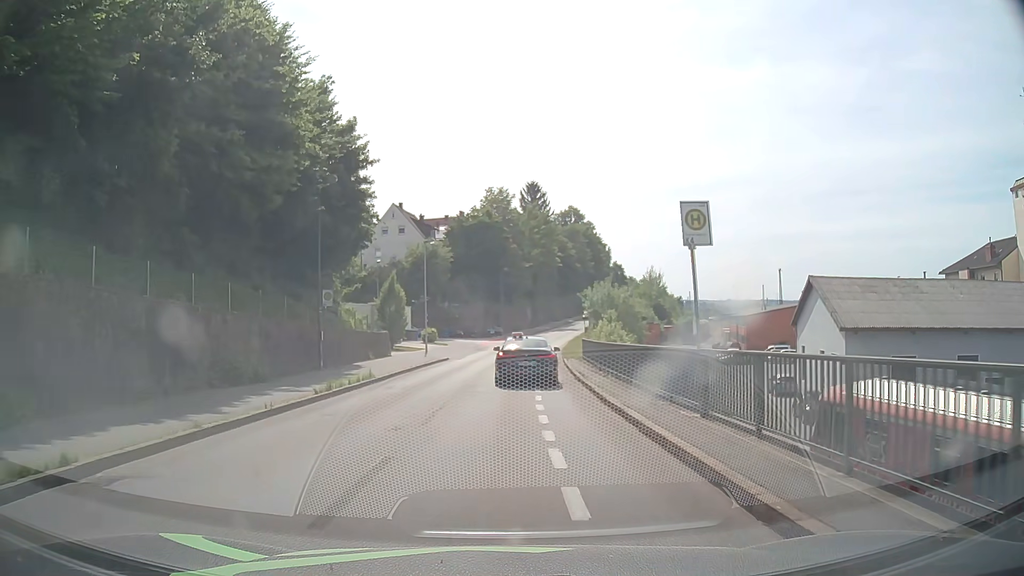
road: residential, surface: asphalt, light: Day
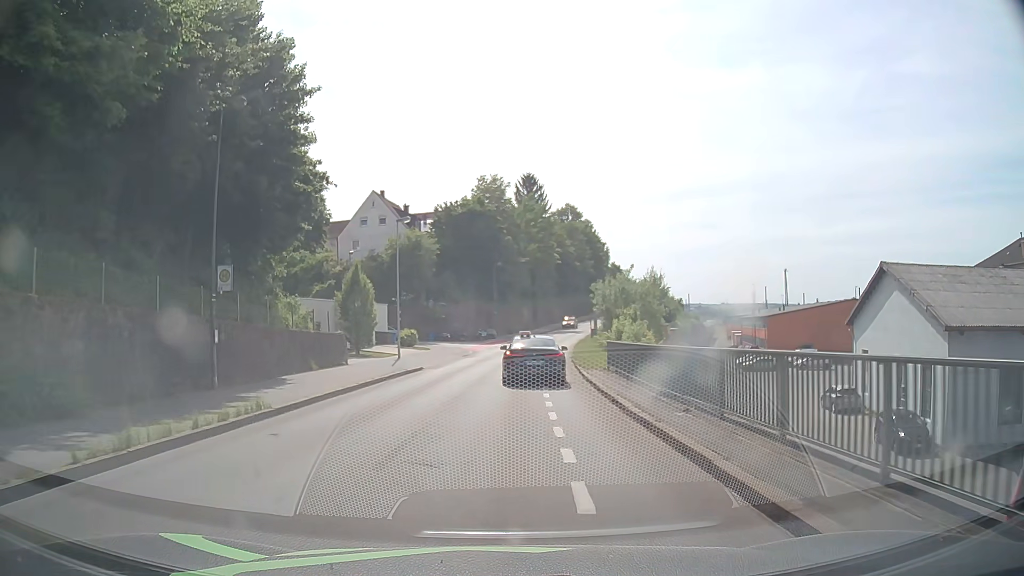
(0.0, +9.9) m; 0°
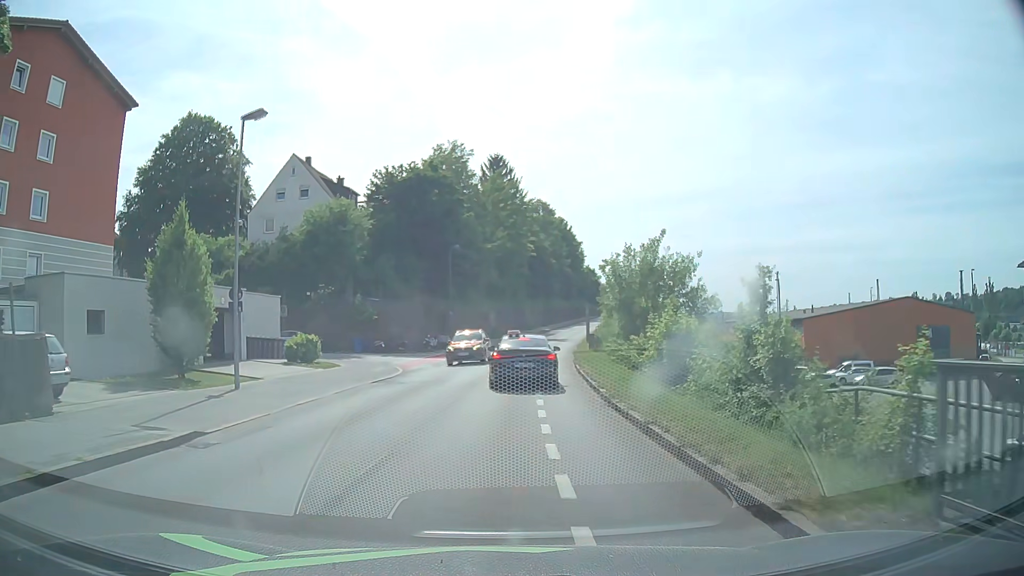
(+0.5, +19.7) m; +3°
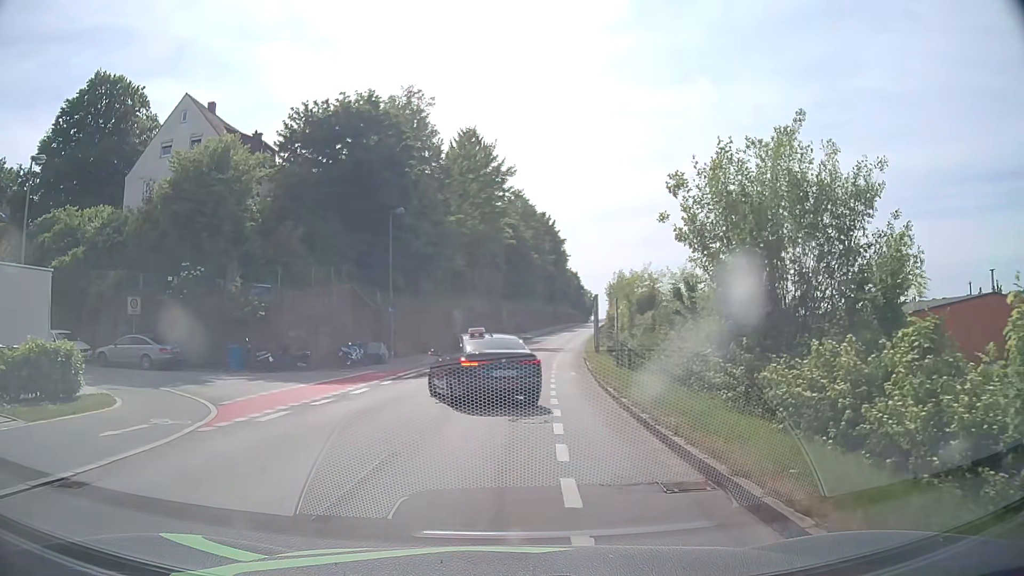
(+0.4, +18.0) m; +1°
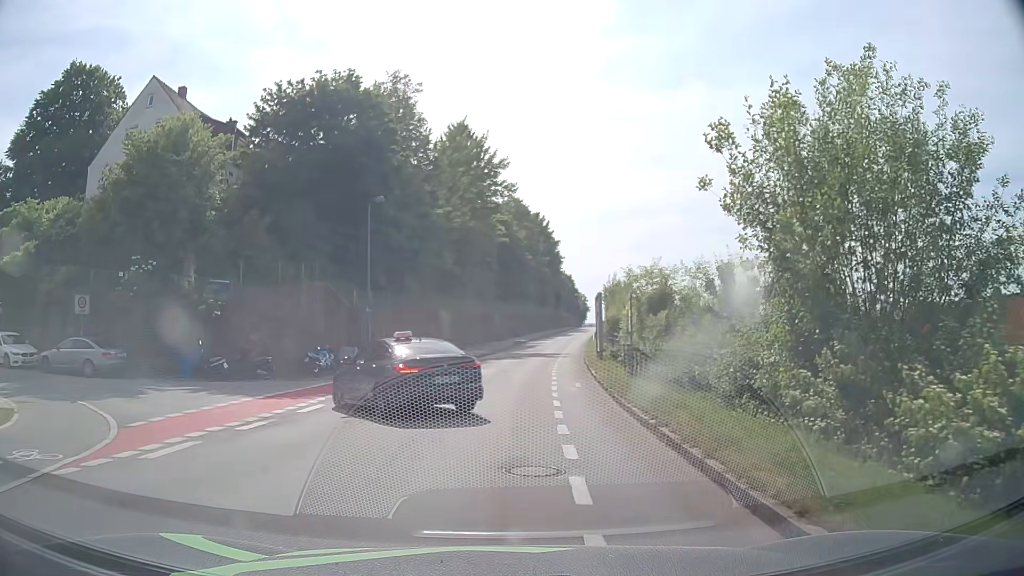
(+0.1, +4.0) m; +2°
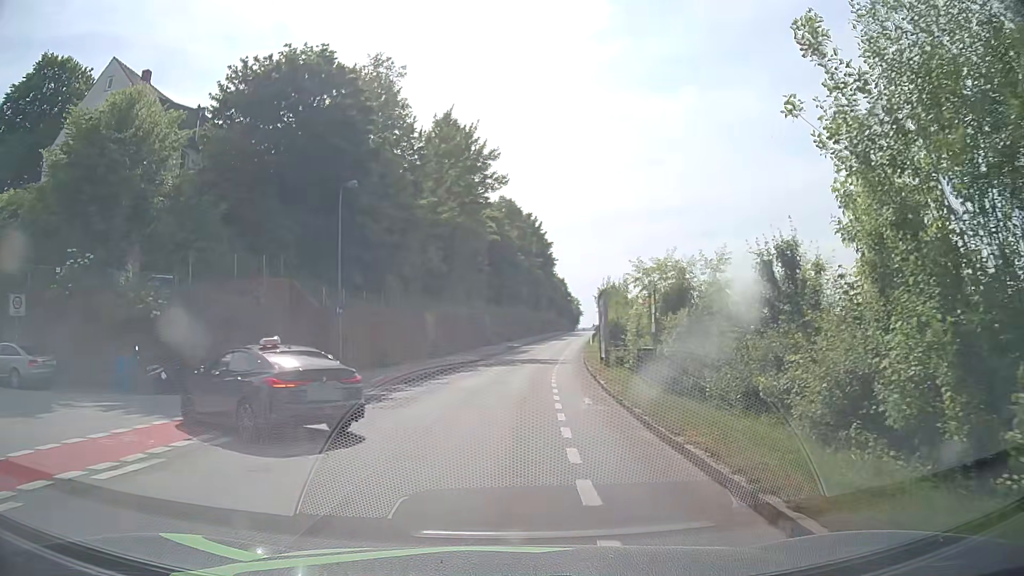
(0.0, +4.3) m; 0°
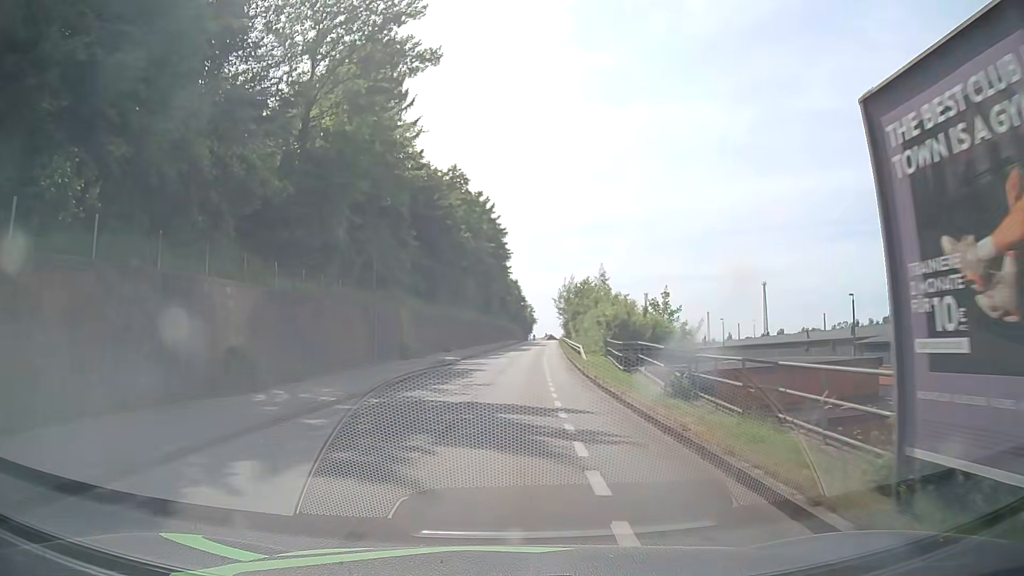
(+0.9, +26.3) m; +4°
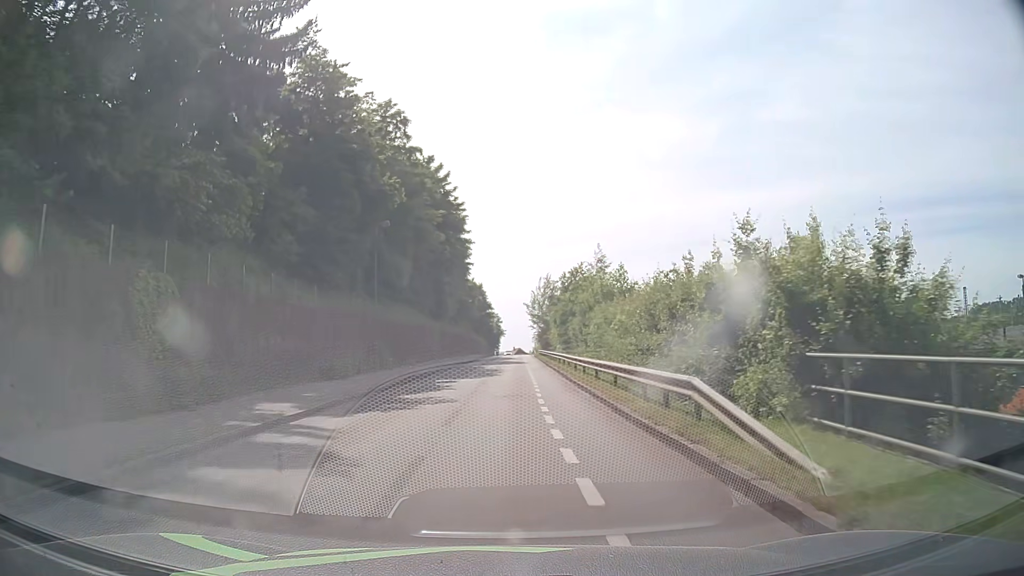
(+0.8, +26.8) m; +3°
(0, +10) (0, +20) (0, +30) (0, +40) (+1, +50) (+1, +60) (+1, +70) (+1, +80) (+1, +90) (+2, +100) m
